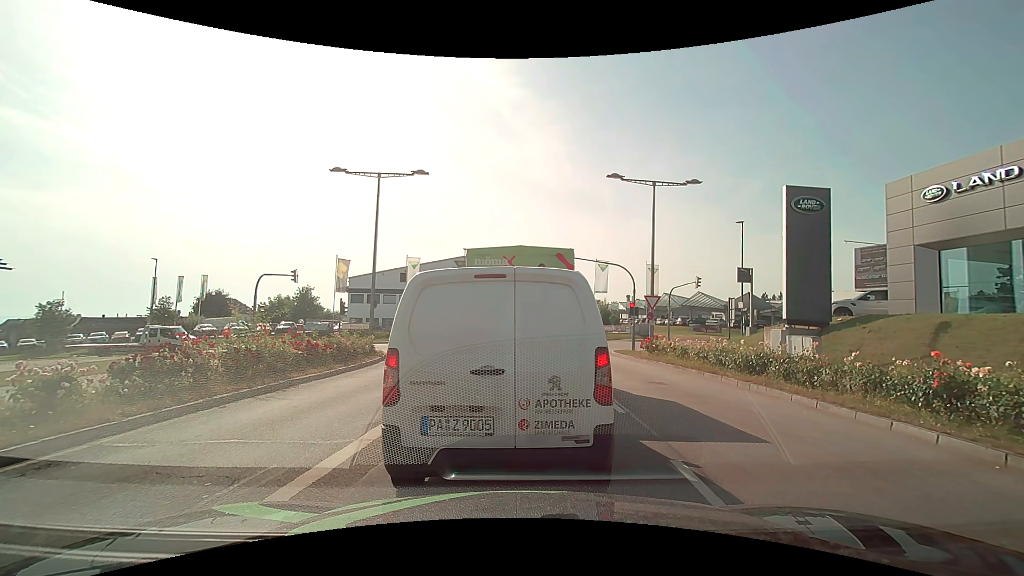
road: secondary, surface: asphalt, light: Day
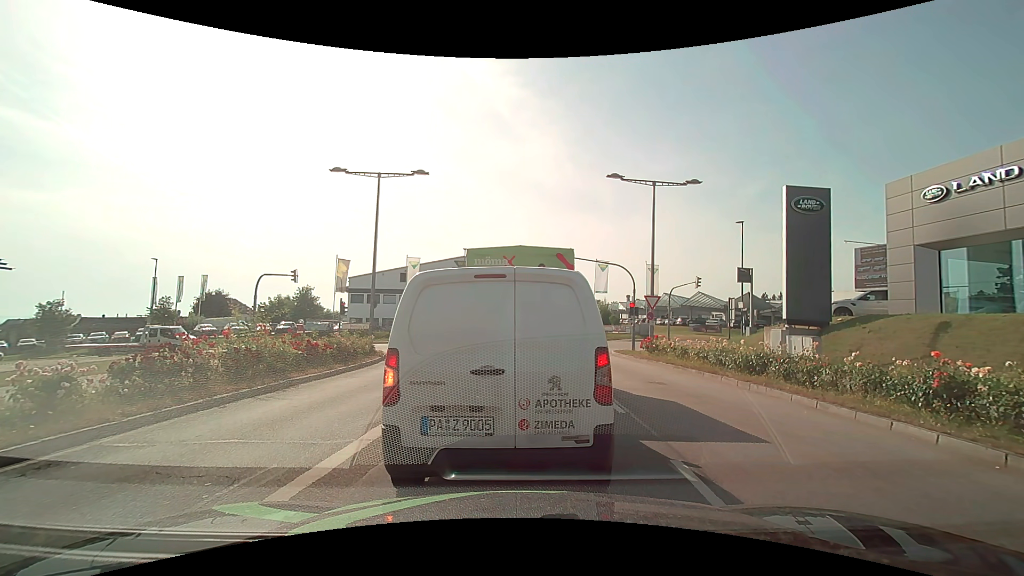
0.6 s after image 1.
(0.0, 0.0) m; 0°
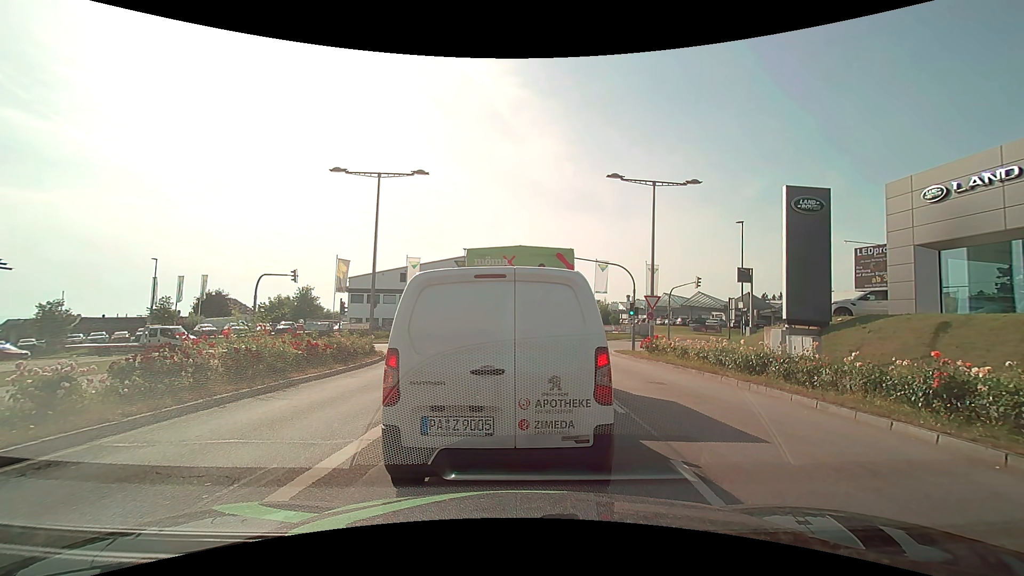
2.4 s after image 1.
(0.0, 0.0) m; 0°
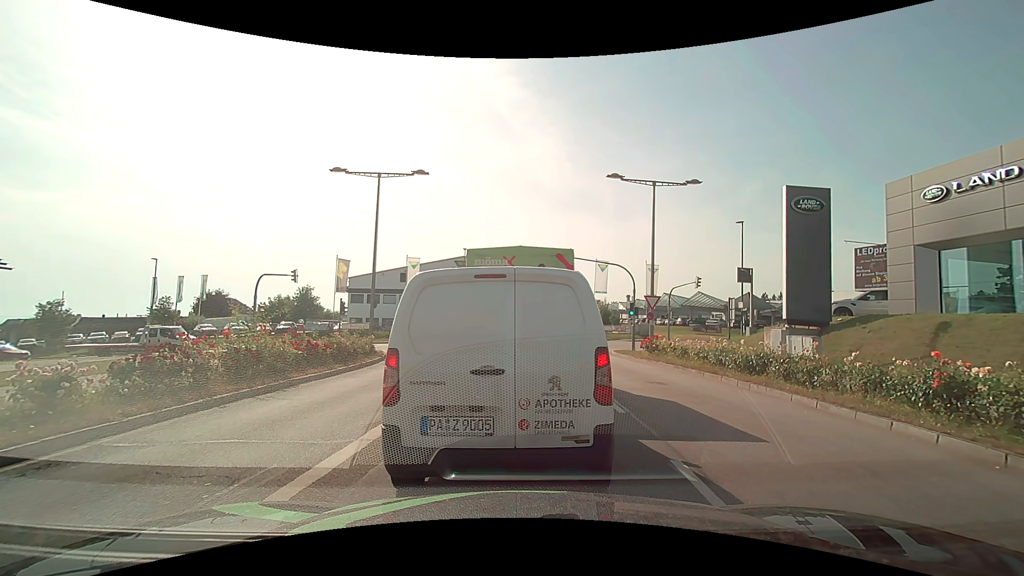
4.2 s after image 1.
(0.0, 0.0) m; 0°
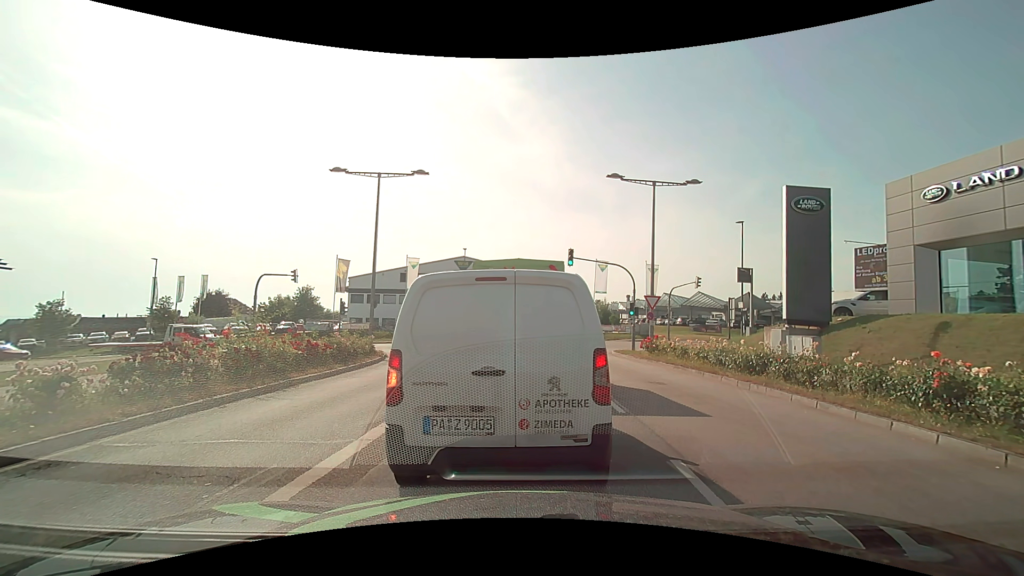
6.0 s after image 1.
(0.0, 0.0) m; 0°
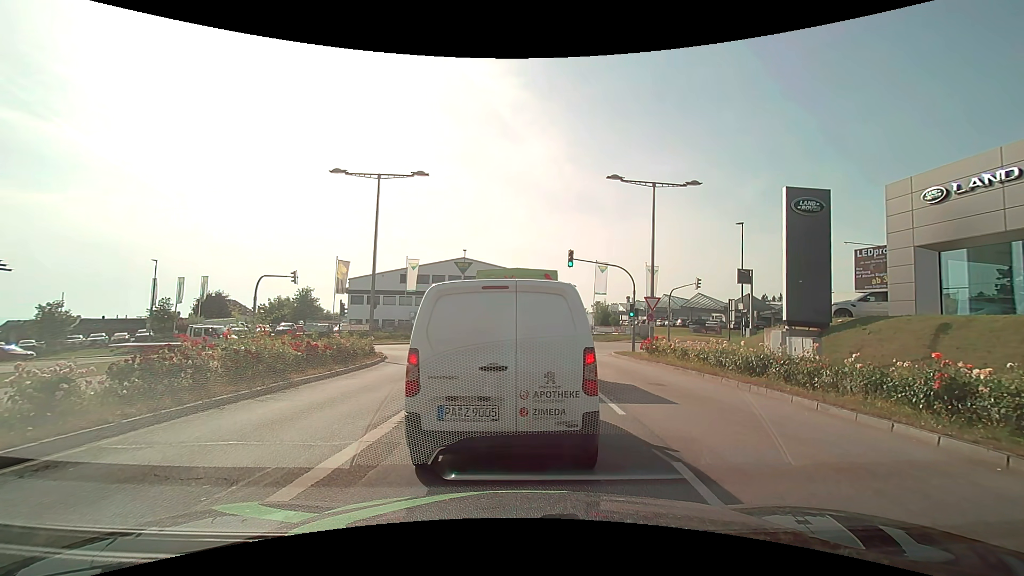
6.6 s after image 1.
(0.0, 0.0) m; 0°
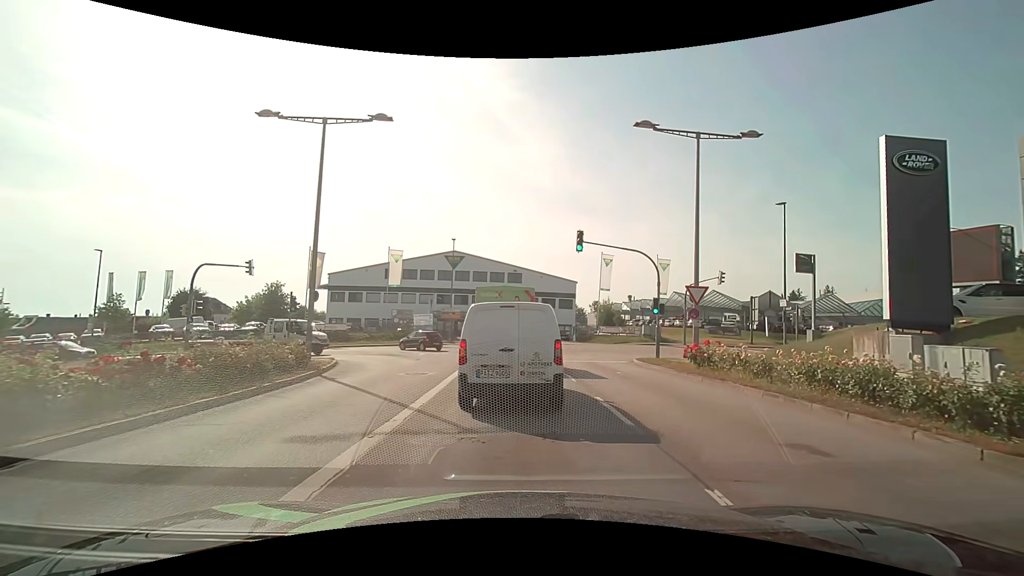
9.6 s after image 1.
(+0.2, +7.2) m; +2°
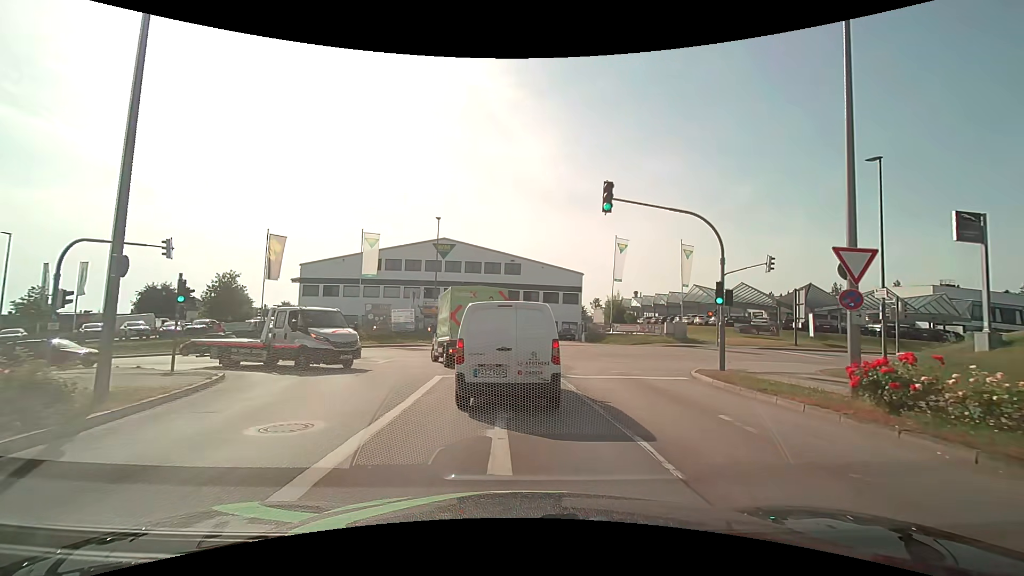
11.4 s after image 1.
(0.0, +8.8) m; 0°
(0, +10) (0, +20) (-2, +30) (-8, +37) (-18, +39) (-28, +38) (-38, +38) (-48, +37) (-58, +37) (-68, +36) m
